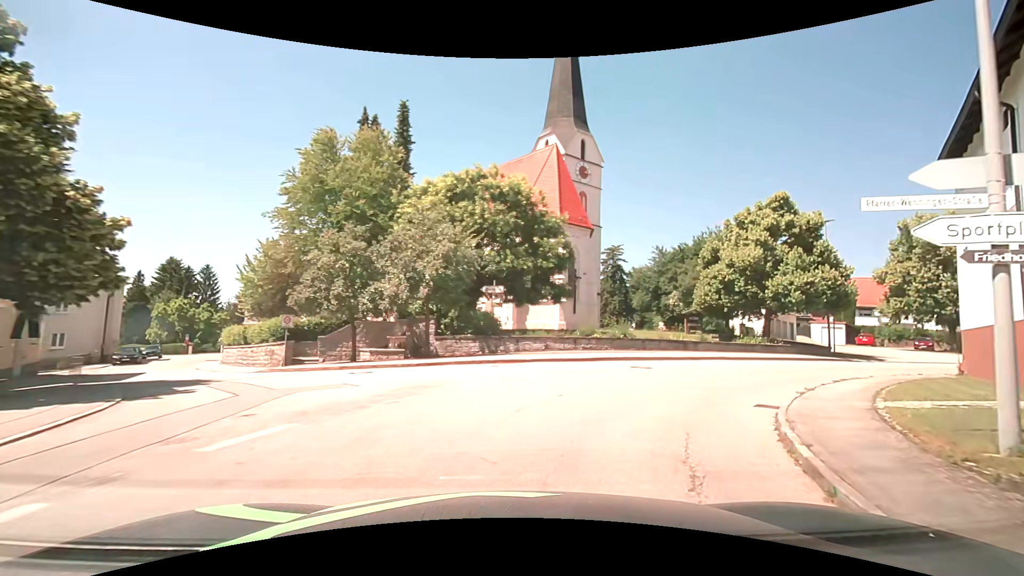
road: tertiary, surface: asphalt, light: Day
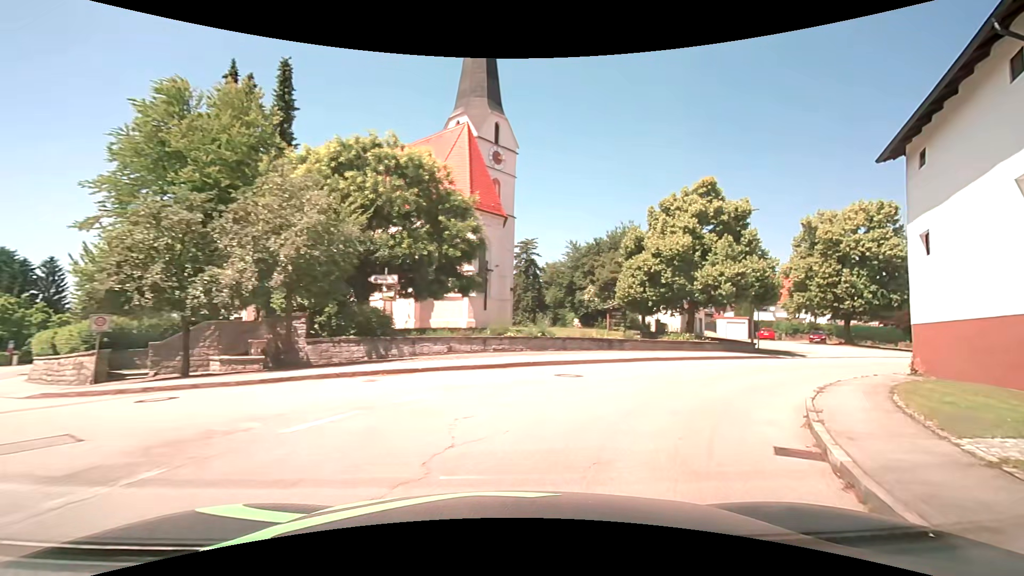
(+0.4, +4.4) m; +10°
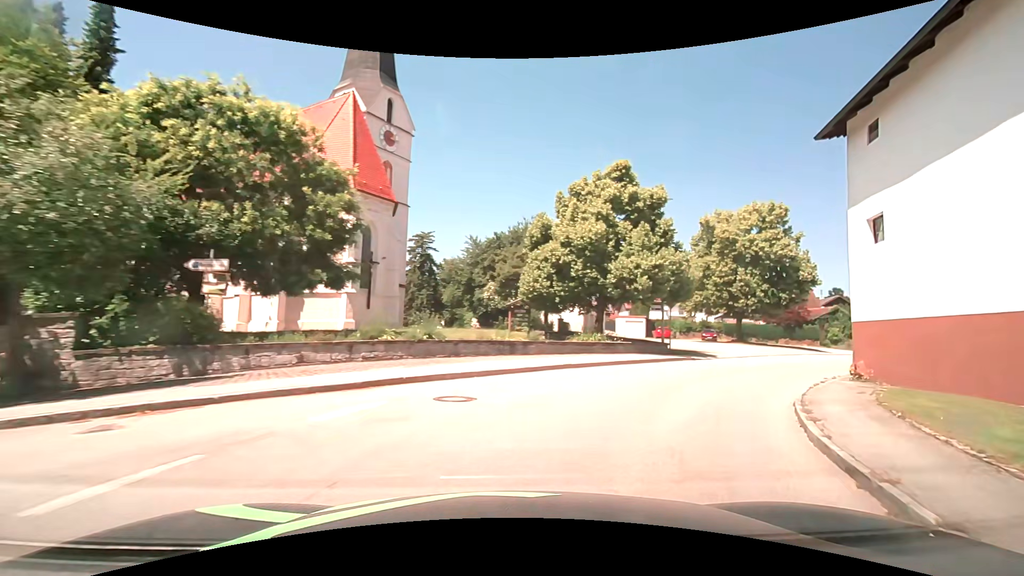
(+0.4, +4.3) m; +12°
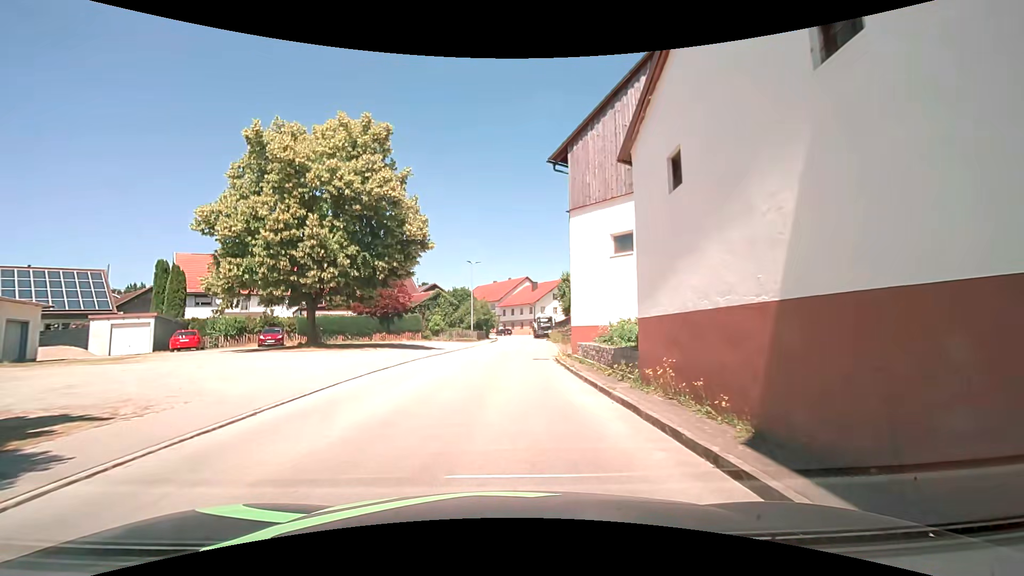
(+9.6, +20.2) m; +42°
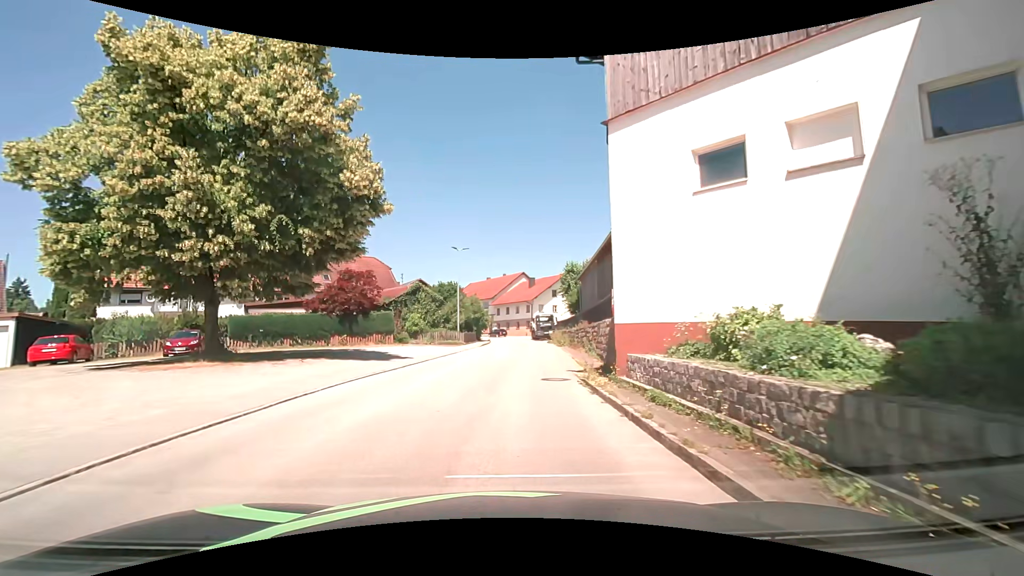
(+0.3, +9.3) m; +2°
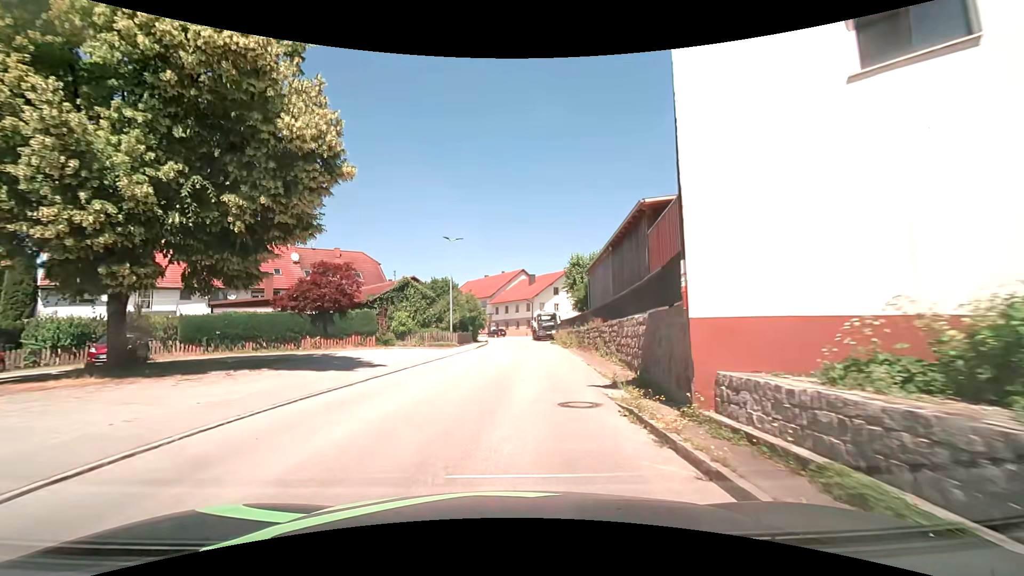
(0.0, +4.8) m; +2°
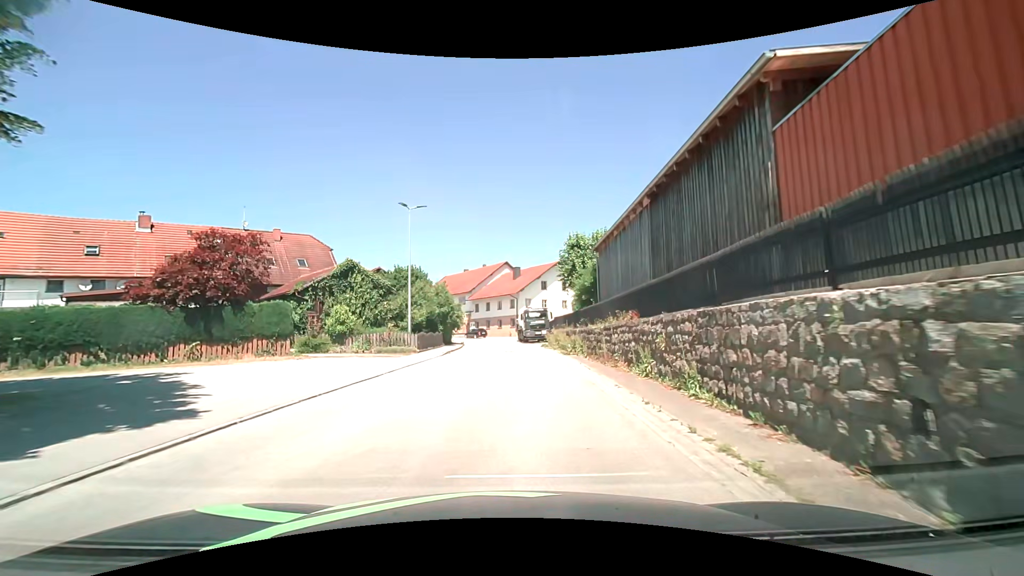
(-0.2, +10.1) m; -1°
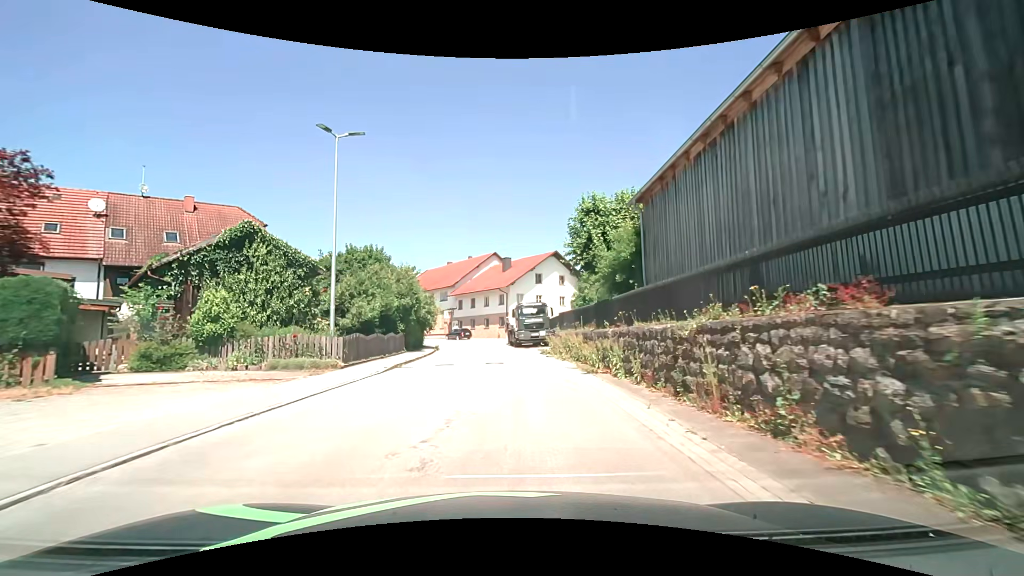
(+0.3, +10.8) m; +2°
(0, +10) (0, +20) (-1, +30) (-2, +40) (-2, +50) (-5, +59) (-11, +68) (-16, +76) (-23, +84) (-29, +92) m
